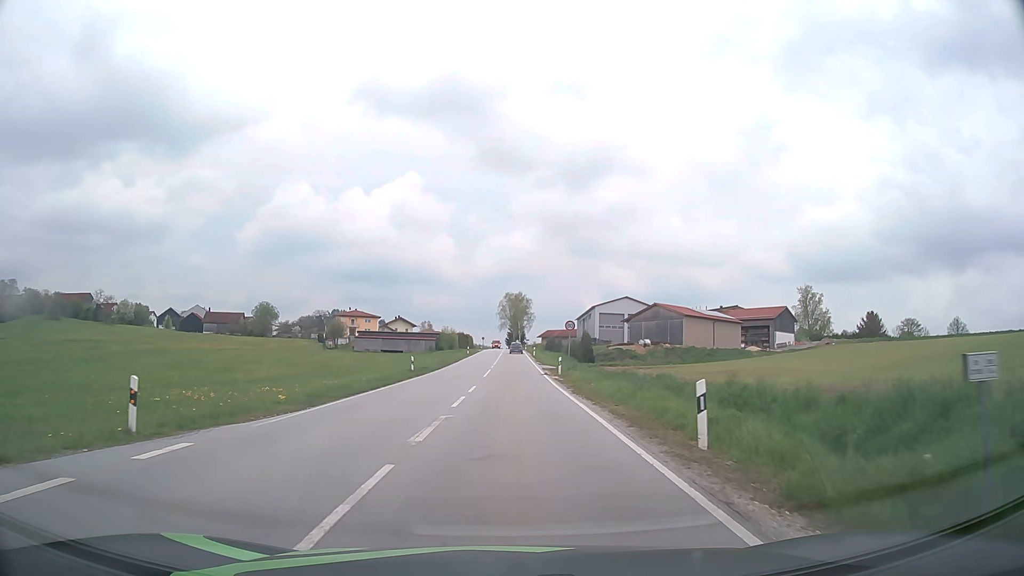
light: Day
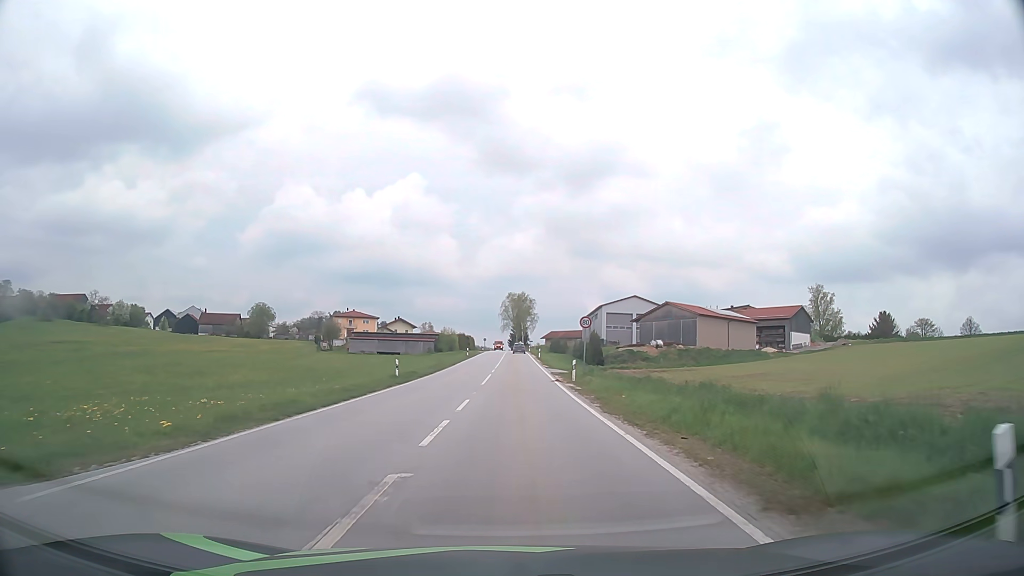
(0.0, +6.7) m; 0°
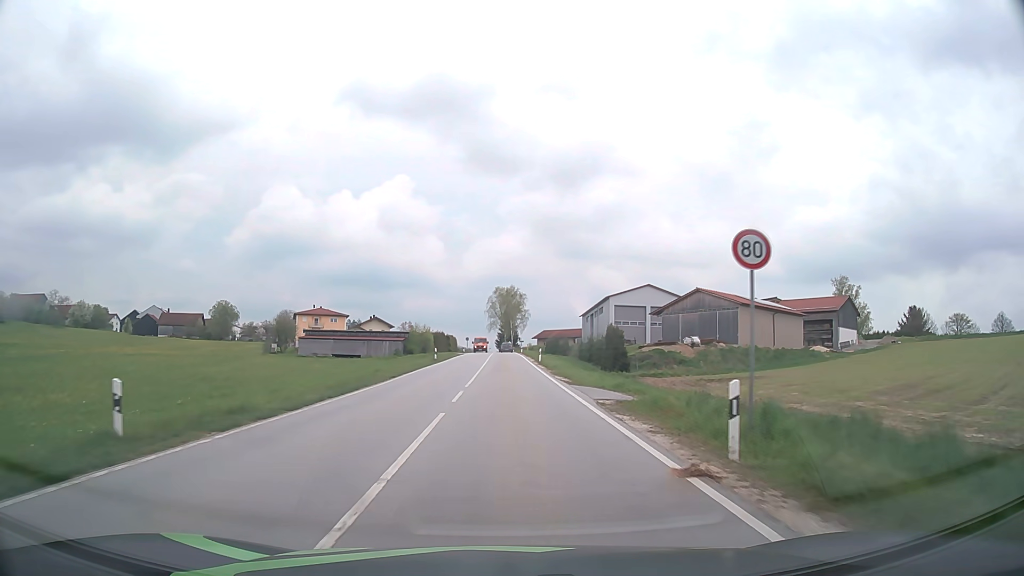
(+0.2, +24.2) m; +1°
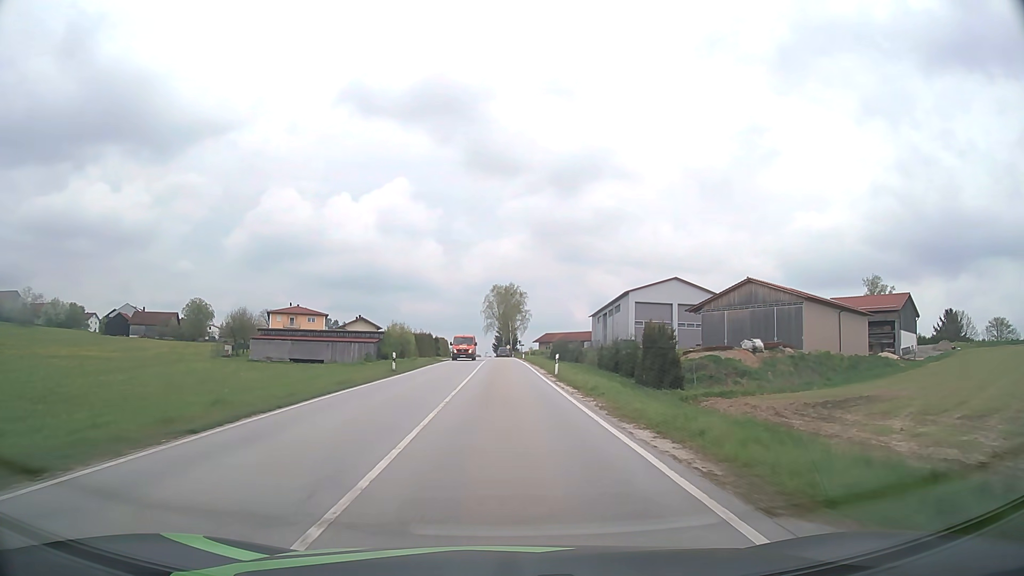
(0.0, +19.0) m; 0°
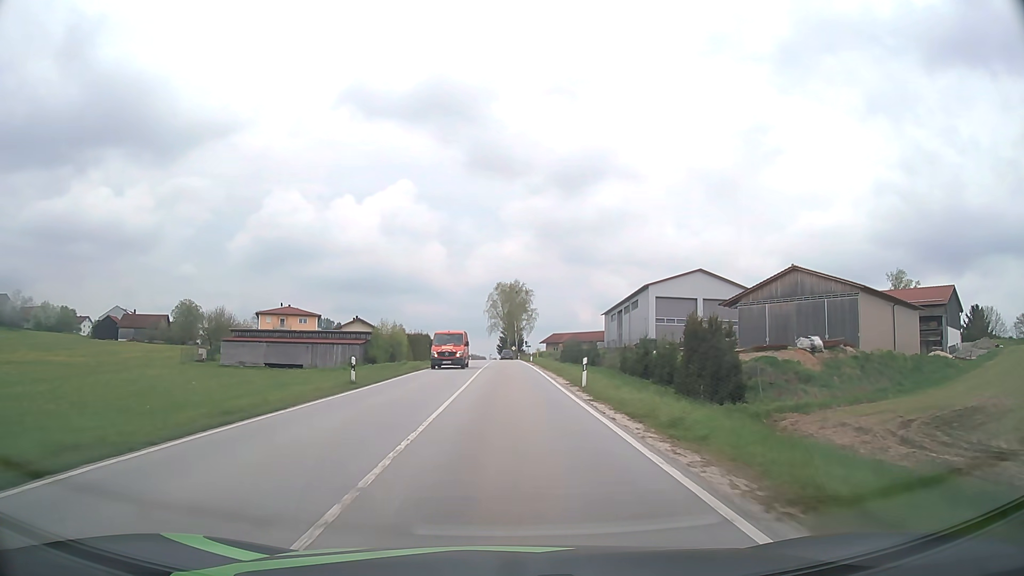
(0.0, +10.1) m; 0°
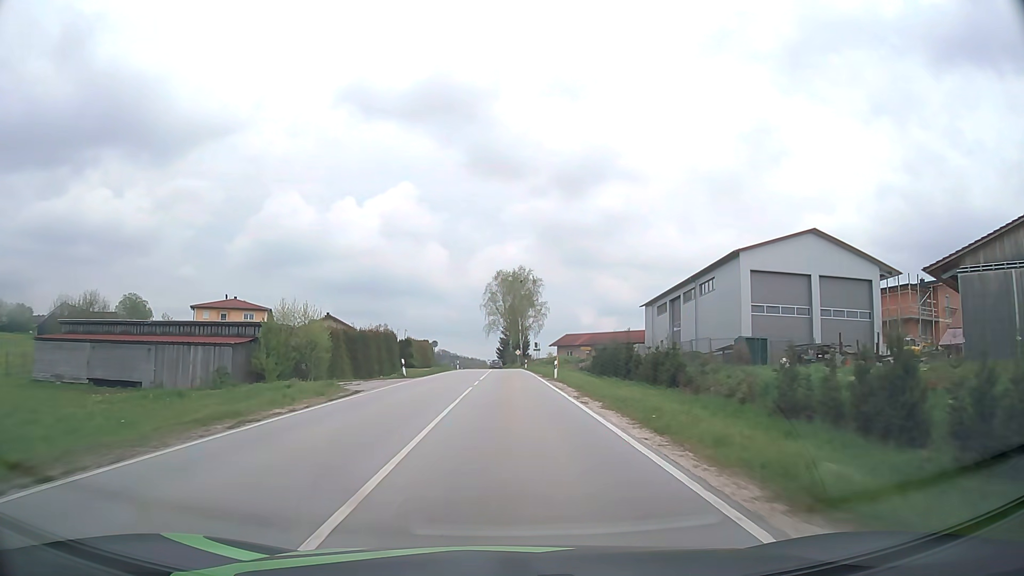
(-0.1, +32.2) m; 0°
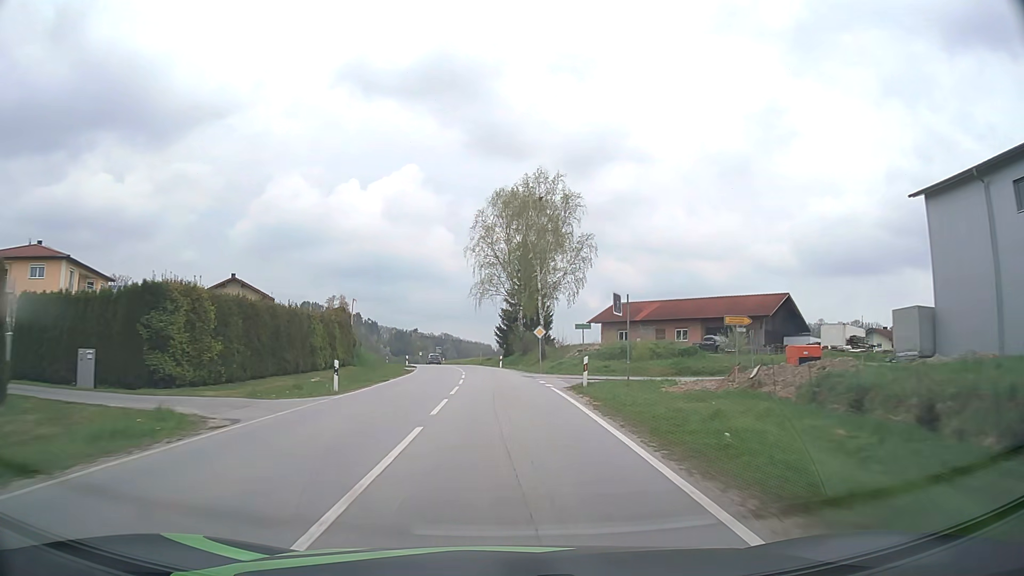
(0.0, +57.3) m; -1°
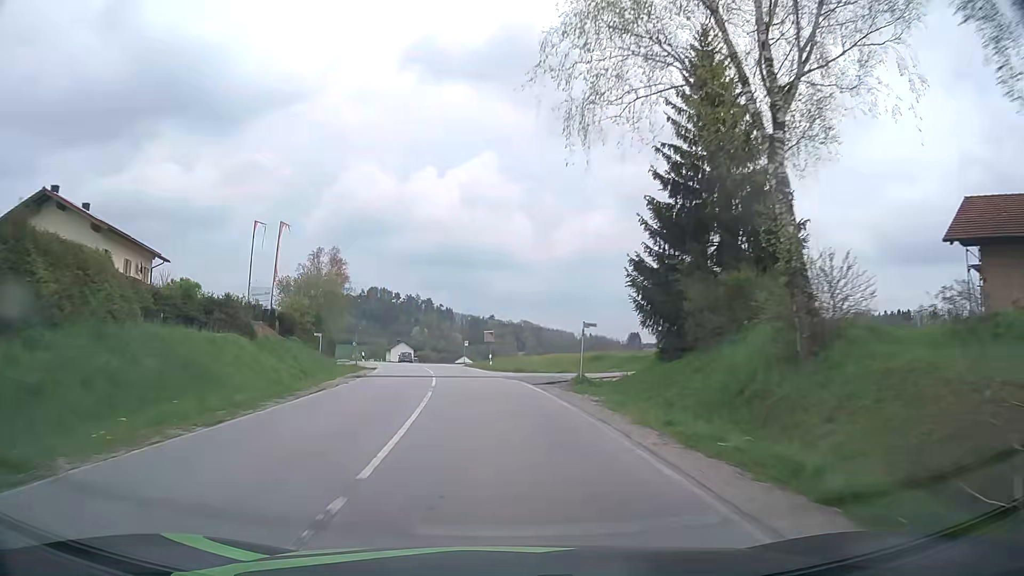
(-2.7, +56.6) m; -6°
(0, +10) (-1, +20) (-2, +30) (-3, +40) (-5, +50) (-7, +59) (-9, +69) (-11, +79) (-14, +89) (-16, +98) m
